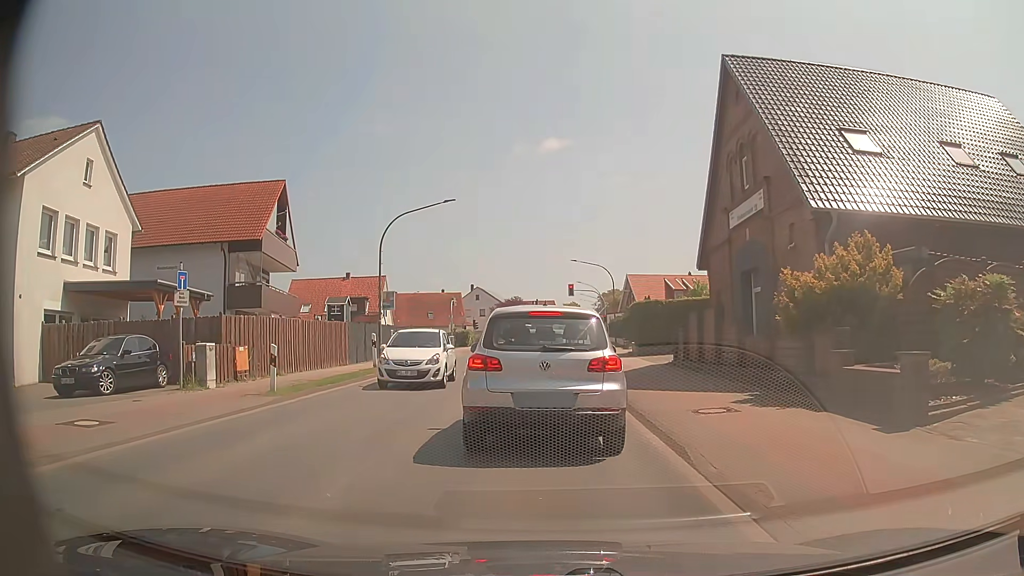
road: primary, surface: asphalt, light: Day
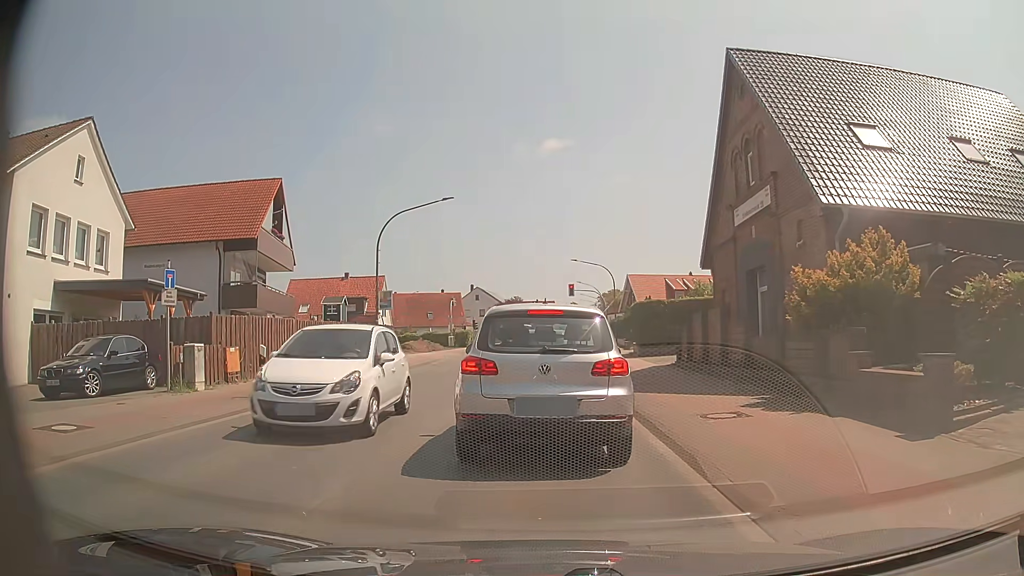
(0.0, +0.6) m; 0°
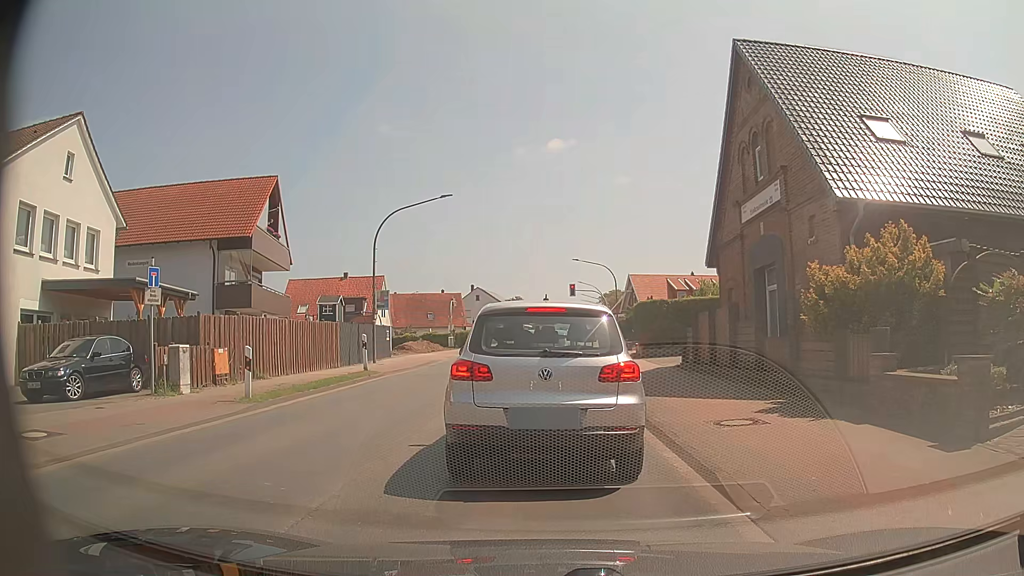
(0.0, +0.8) m; 0°
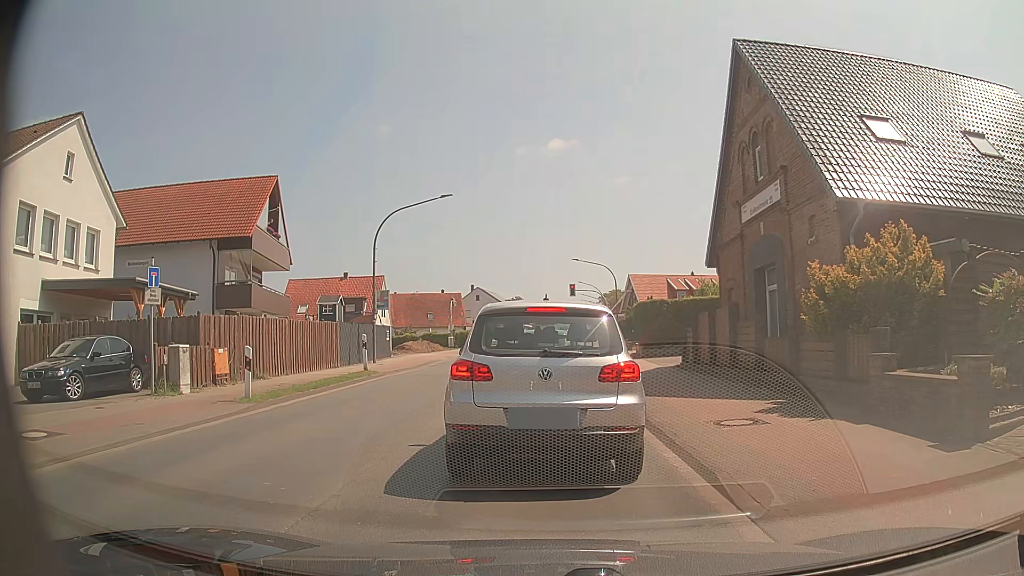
(0.0, 0.0) m; 0°
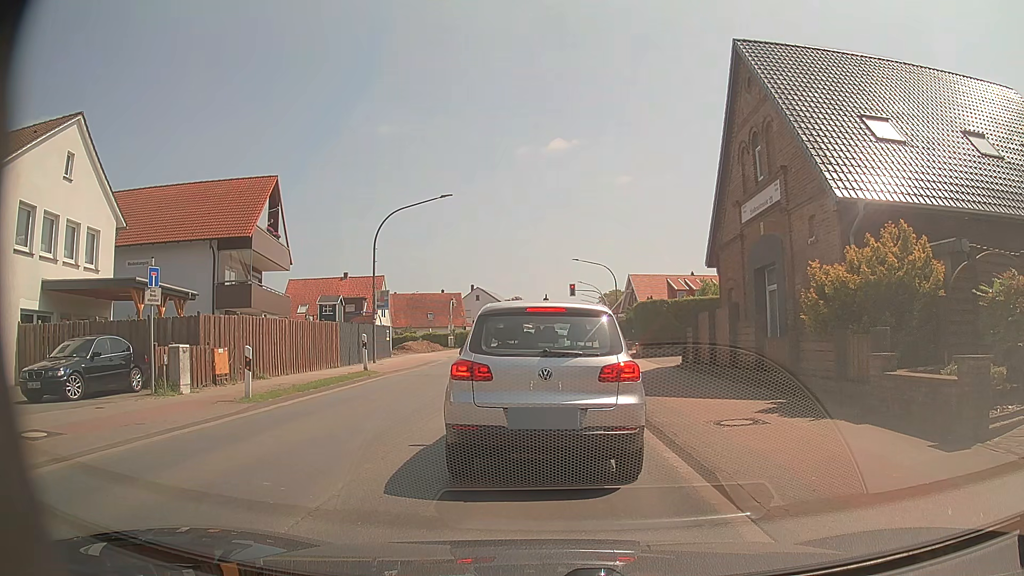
(0.0, 0.0) m; 0°
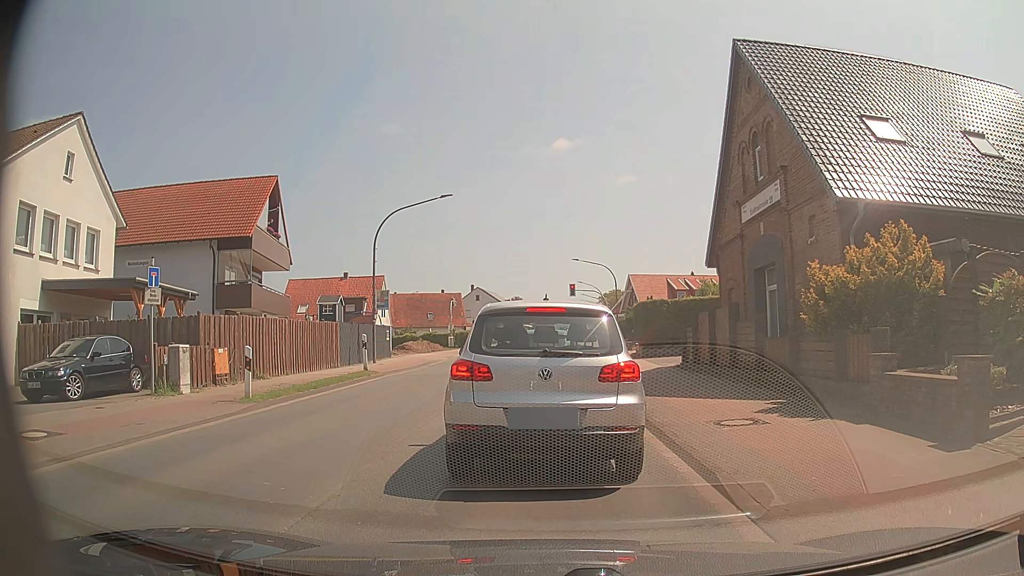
(0.0, 0.0) m; 0°
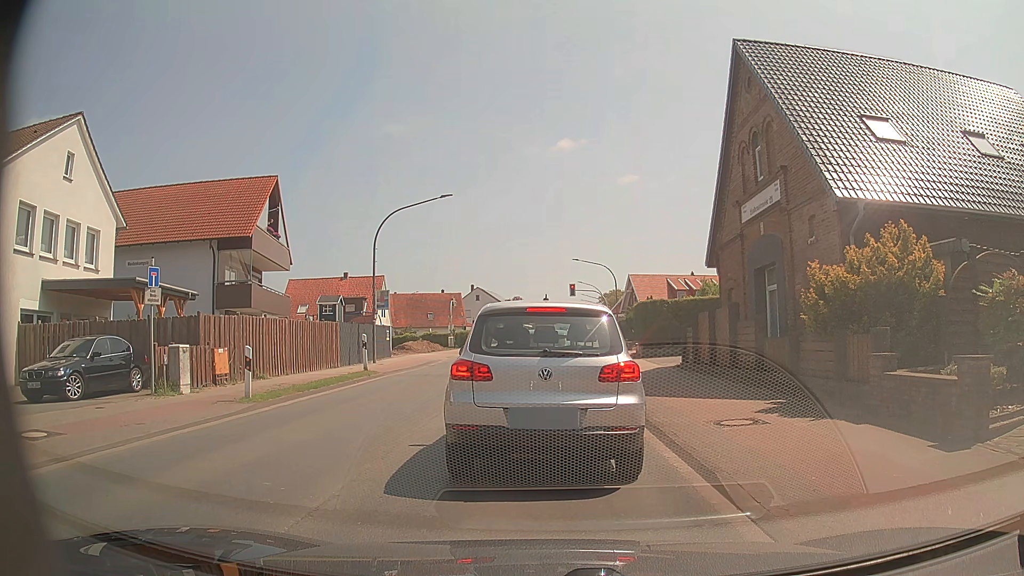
(0.0, 0.0) m; 0°
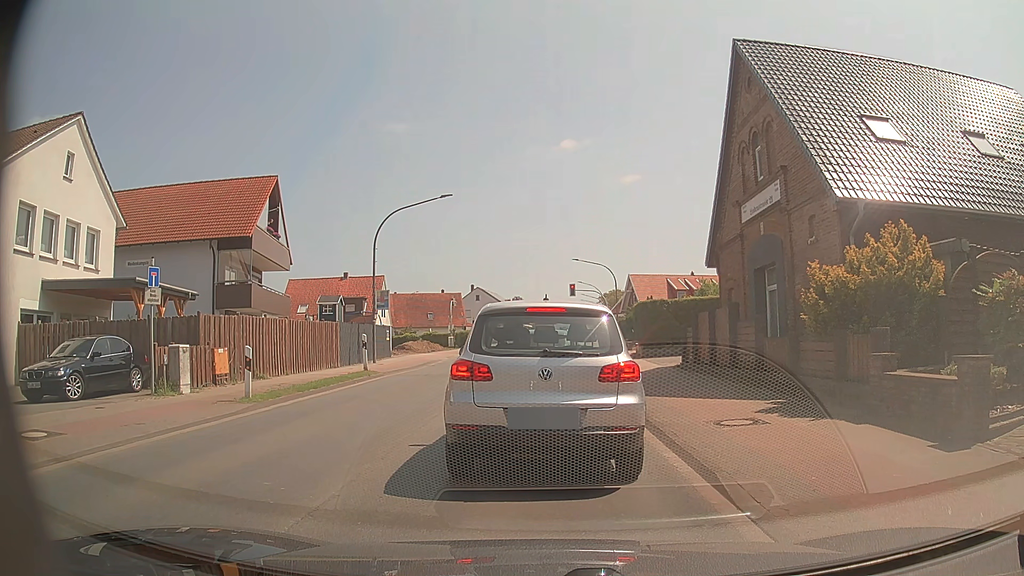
(0.0, 0.0) m; 0°
(0, +10) (0, +20) (0, +30) (+1, +40) (+2, +50) (+2, +60) (+3, +70) (+4, +80) (+4, +90) (+5, +100) m
